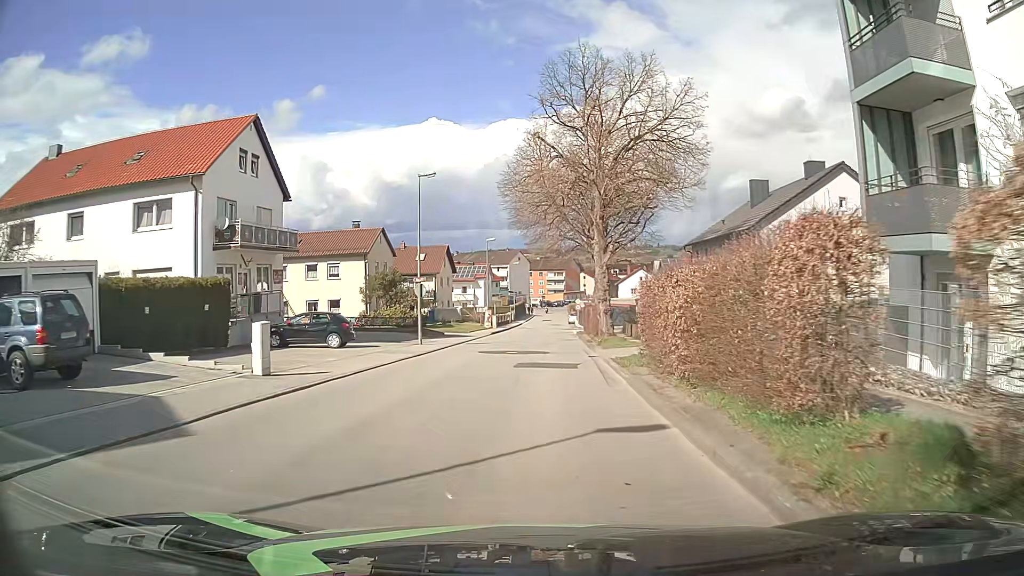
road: unclassified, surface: asphalt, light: Day
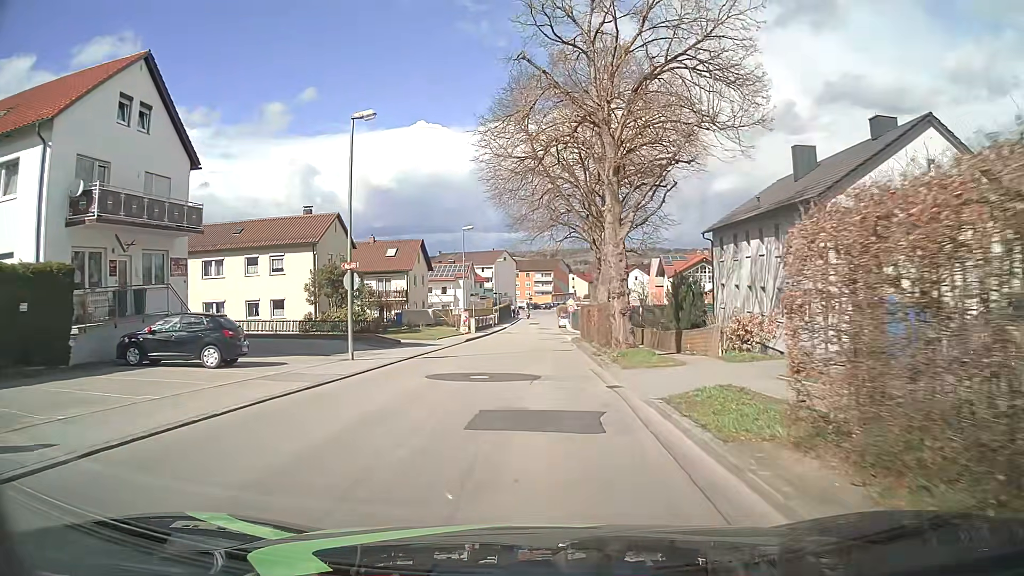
(+0.2, +9.7) m; +1°
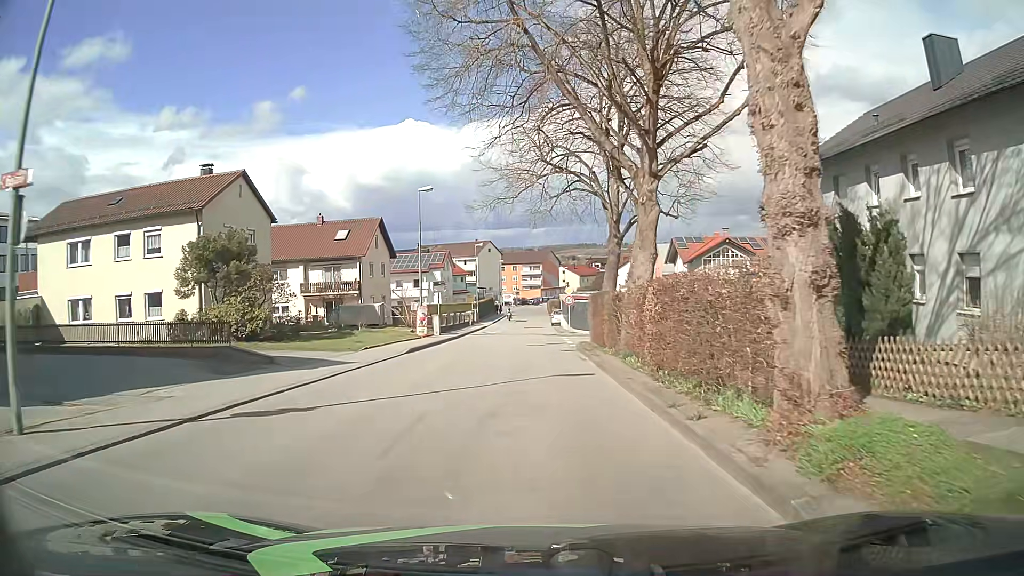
(+0.3, +14.6) m; +2°
(0, +10) (0, +20) (0, +30) (0, +40) (-1, +50) (-1, +60) (-1, +70) (0, +80) (0, +90) (0, +100) m
